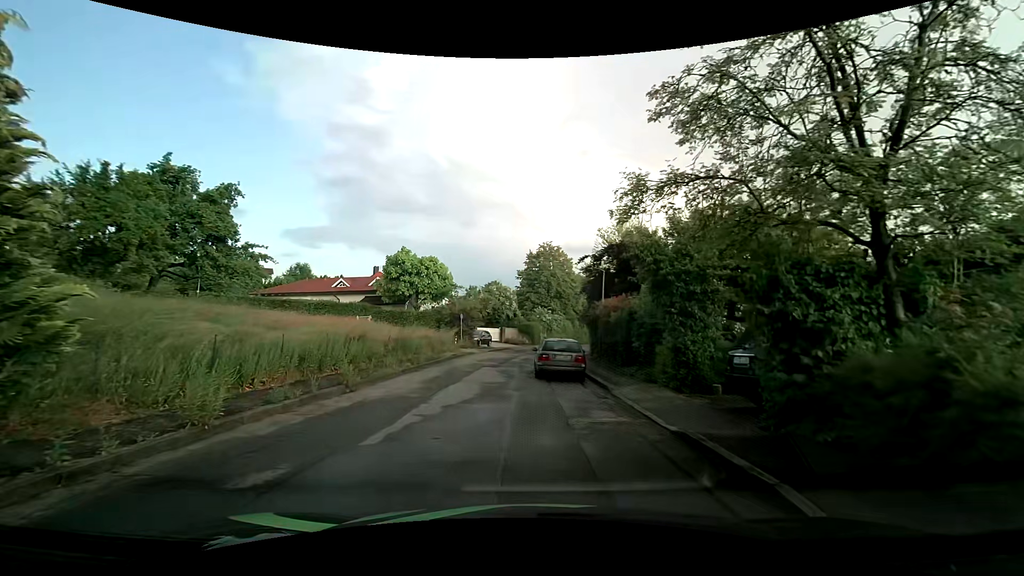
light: Day
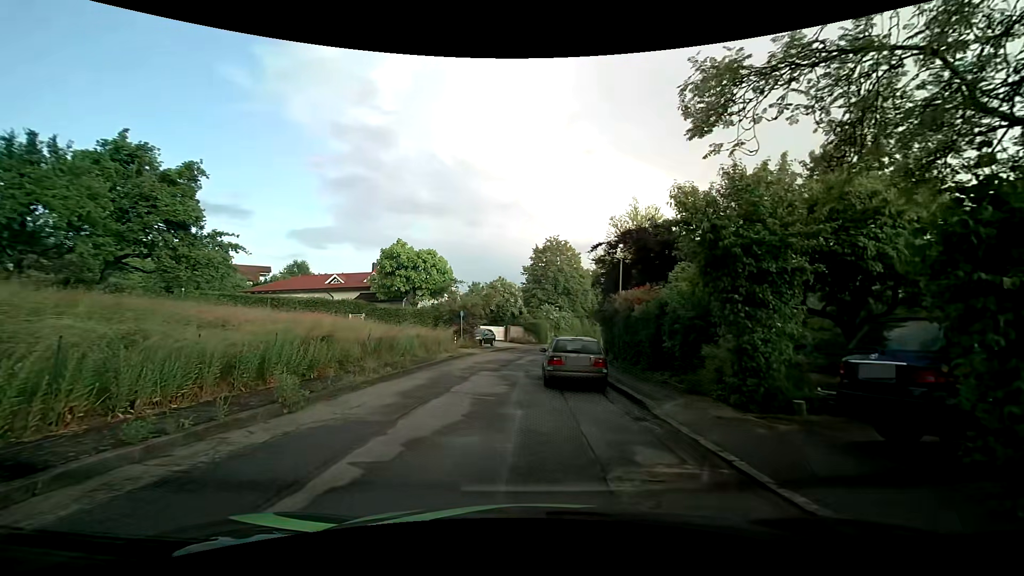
(-0.1, +3.4) m; -2°
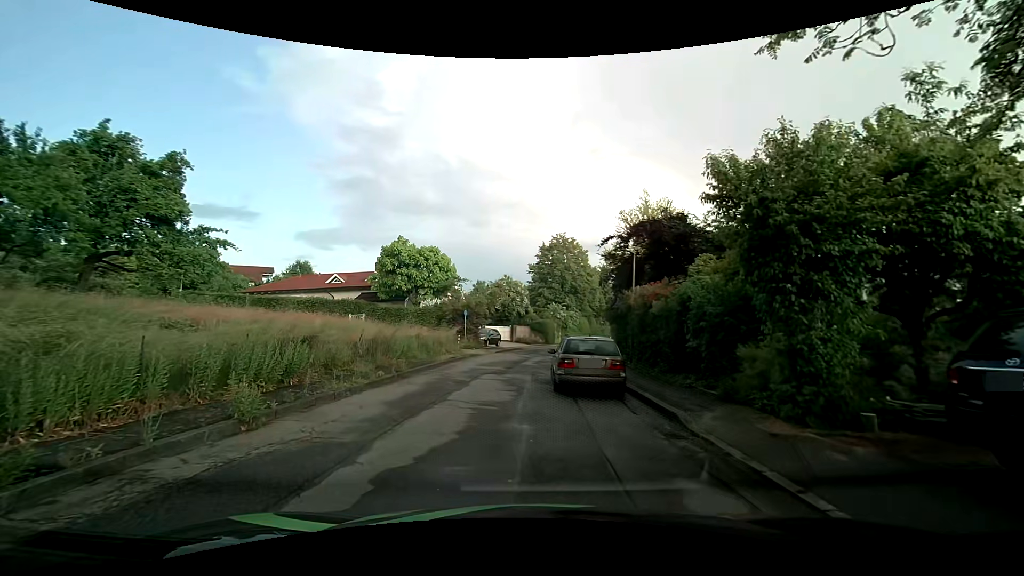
(0.0, +1.5) m; +1°
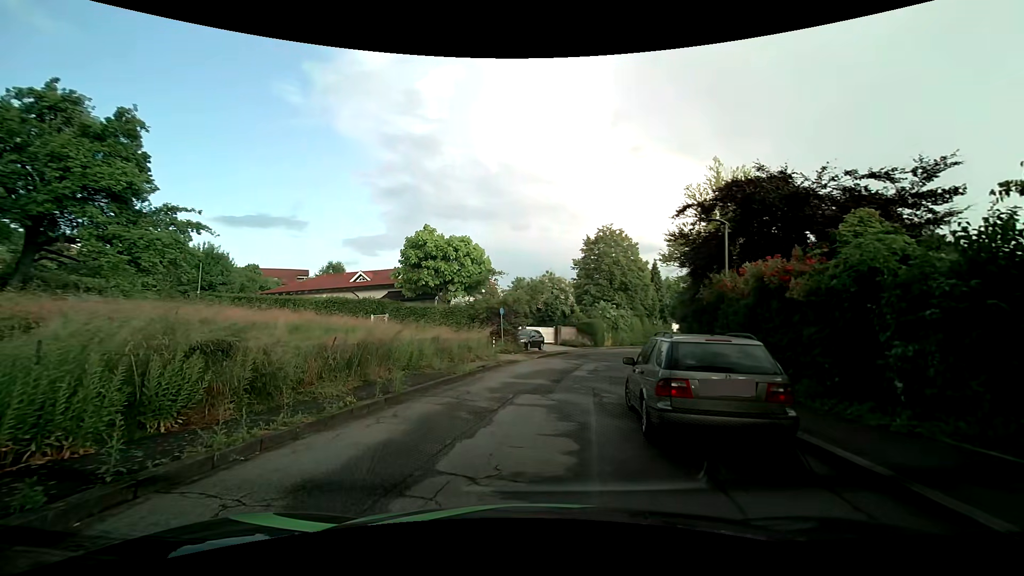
(-0.4, +5.5) m; -5°
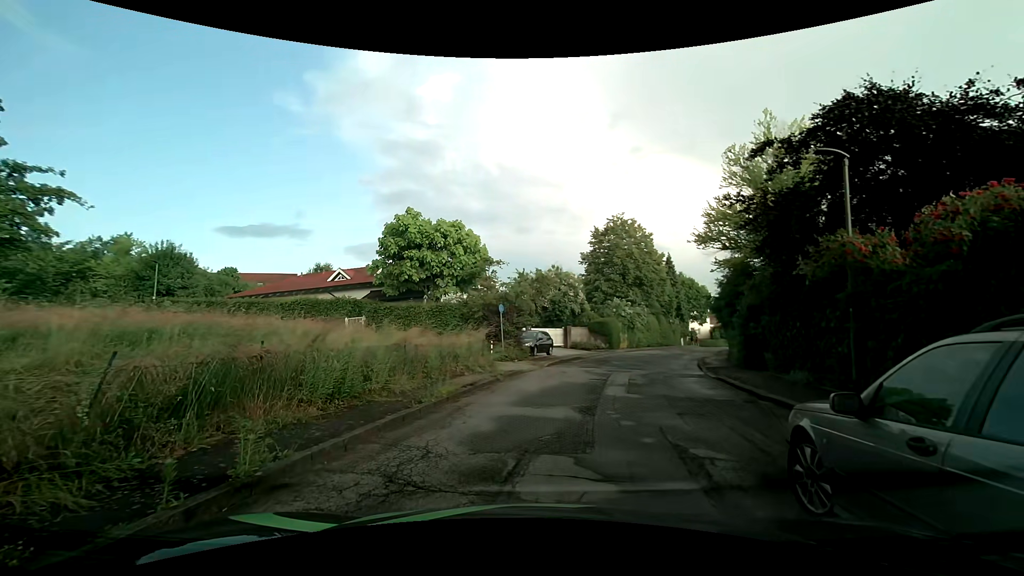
(-0.3, +5.8) m; -3°
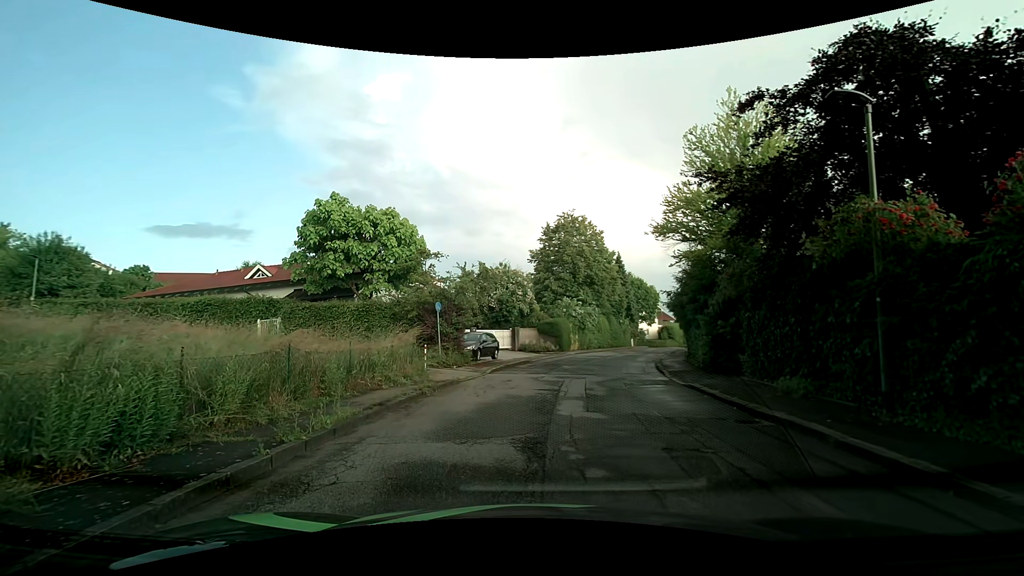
(+0.2, +3.0) m; +6°
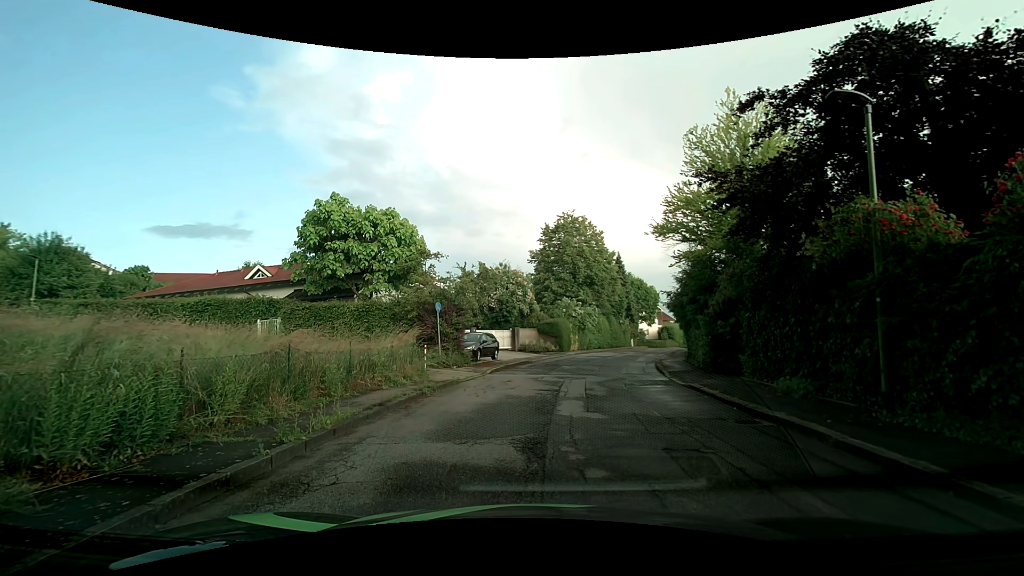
(0.0, 0.0) m; 0°
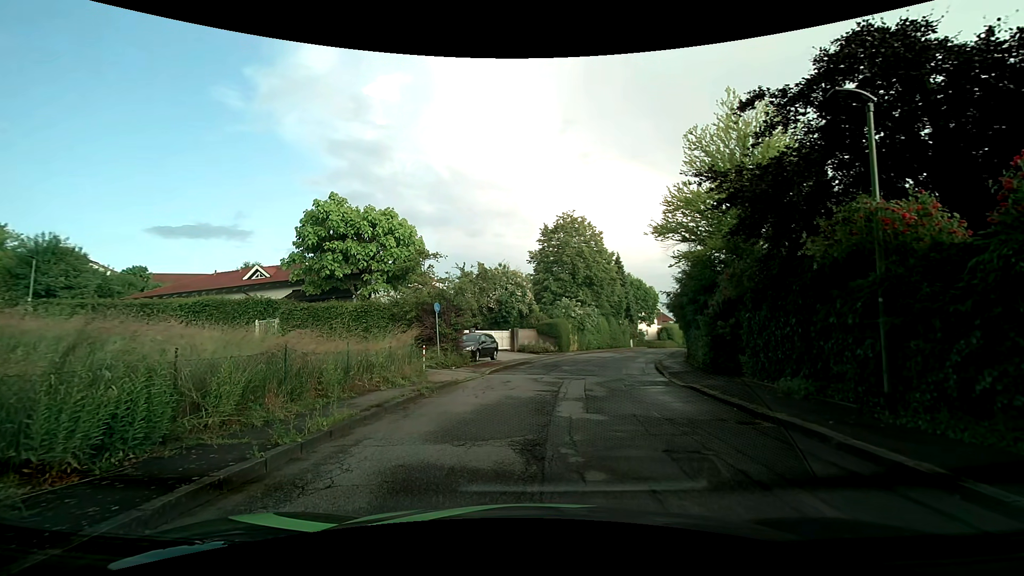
(0.0, 0.0) m; 0°
